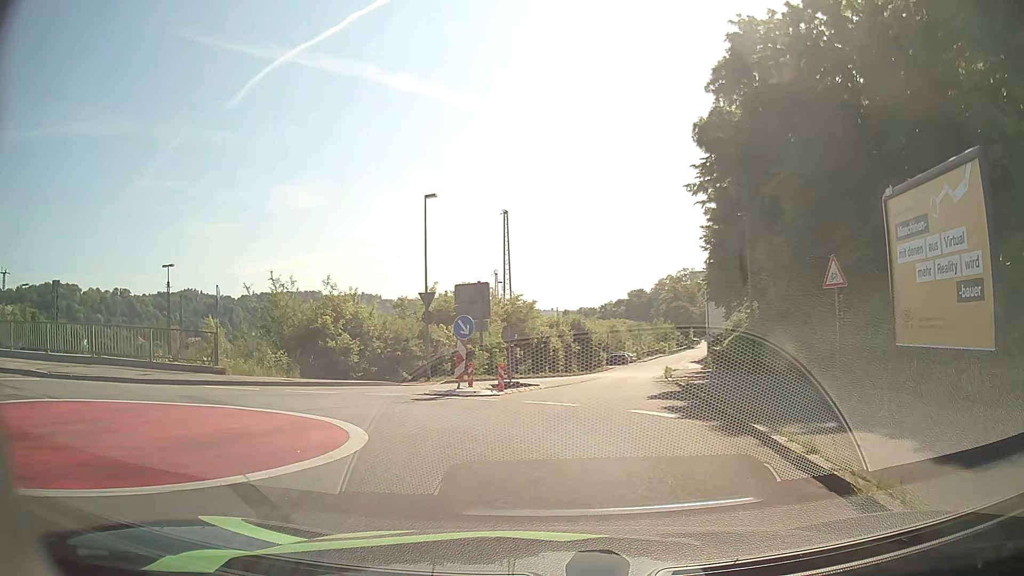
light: Day
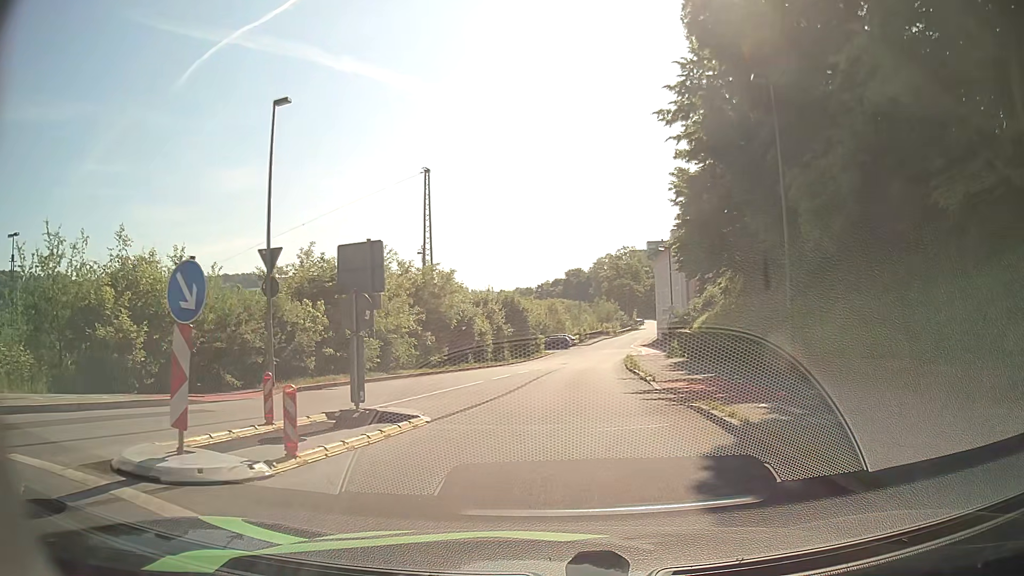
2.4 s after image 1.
(+0.7, +11.2) m; +6°
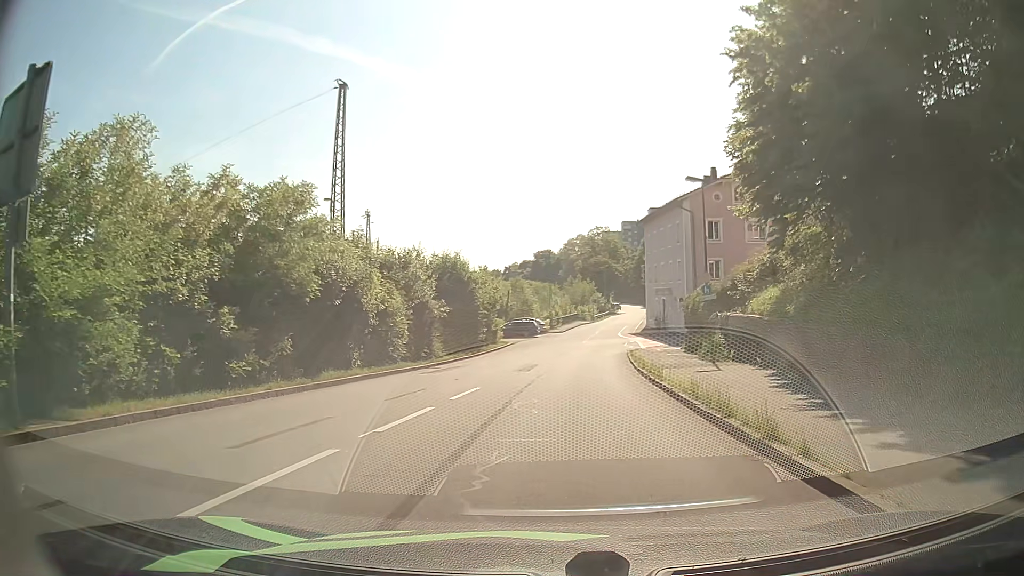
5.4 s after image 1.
(+0.3, +18.7) m; +2°
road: residential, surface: asphalt
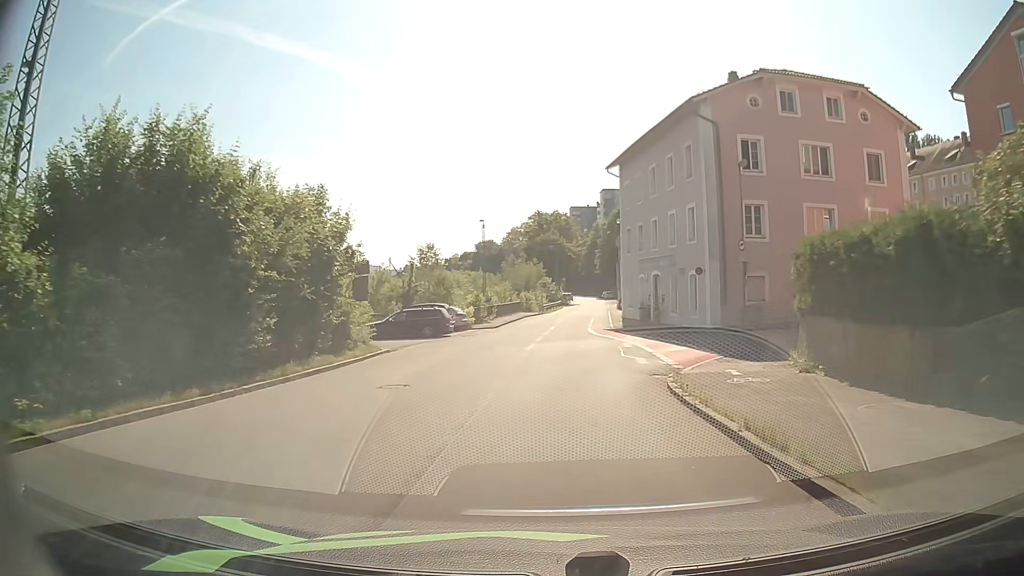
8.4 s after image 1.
(+1.2, +25.2) m; +5°
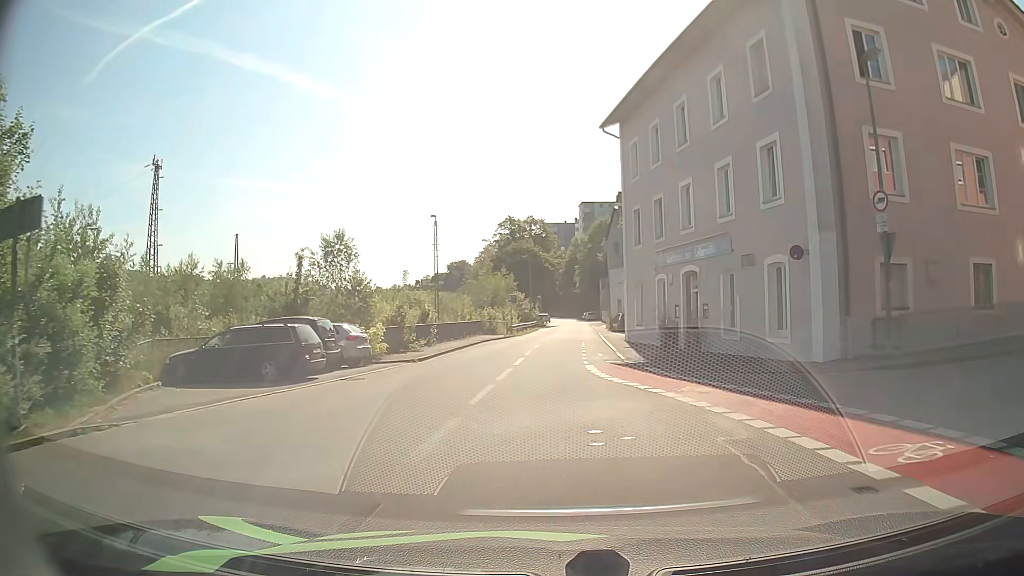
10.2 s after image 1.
(+0.4, +16.8) m; +2°
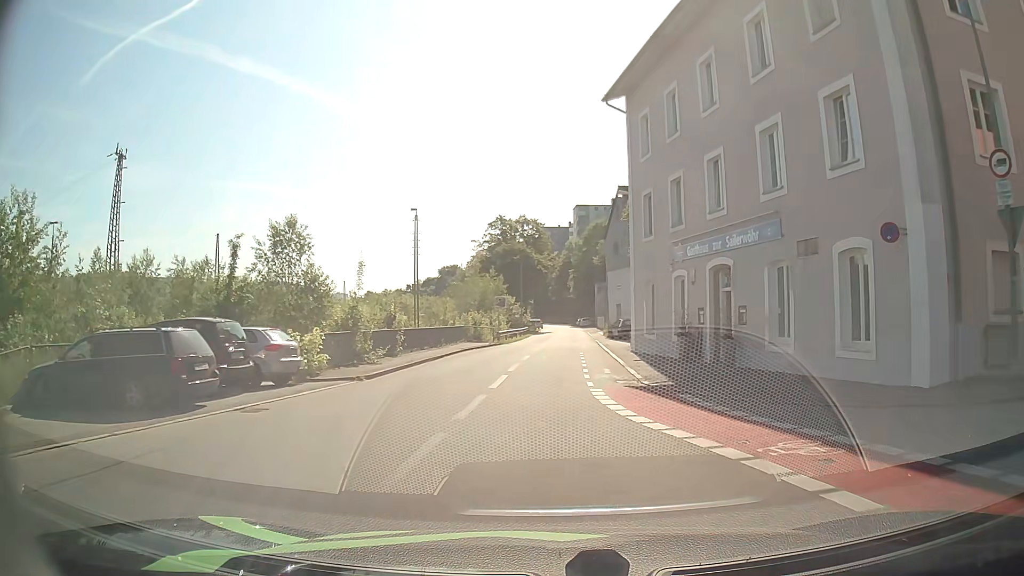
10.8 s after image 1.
(+0.1, +5.7) m; +1°
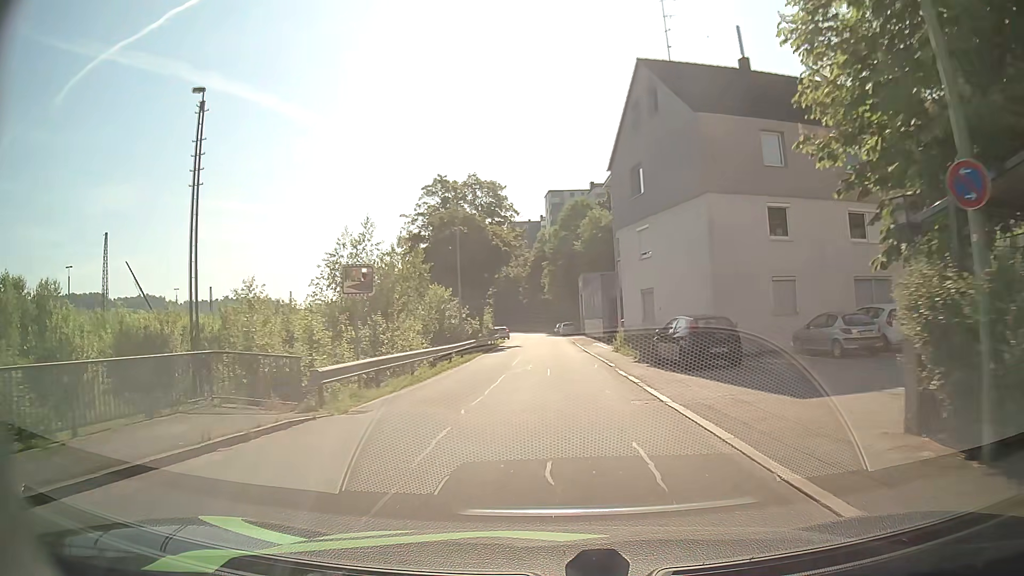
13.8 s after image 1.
(+0.6, +29.7) m; +1°
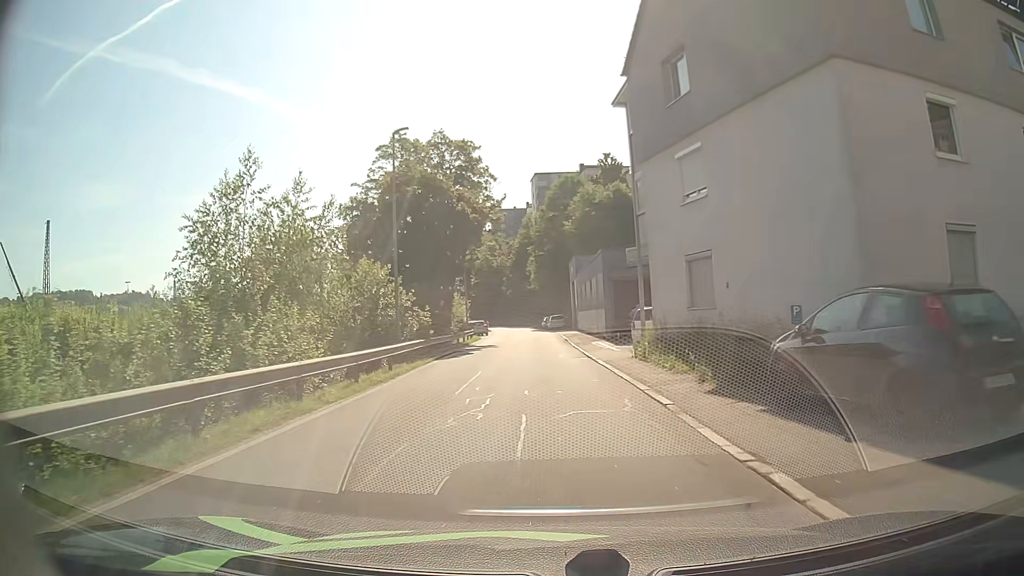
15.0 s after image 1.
(+0.3, +12.4) m; +2°
(0, +10) (0, +20) (0, +30) (-1, +40) (-1, +50) (-1, +60) (-2, +70) (-2, +80) (-3, +90) (-5, +100) m
